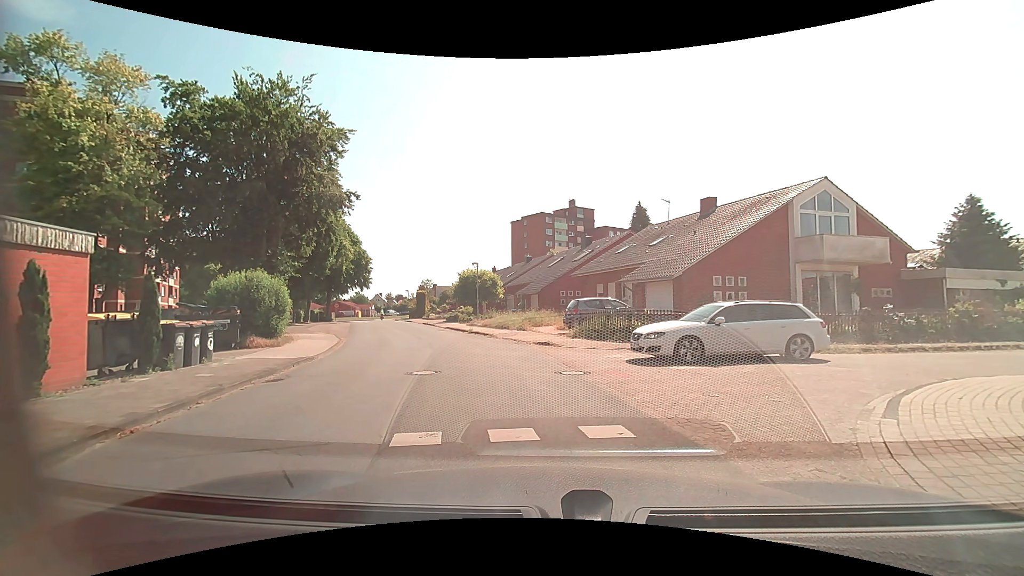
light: Day
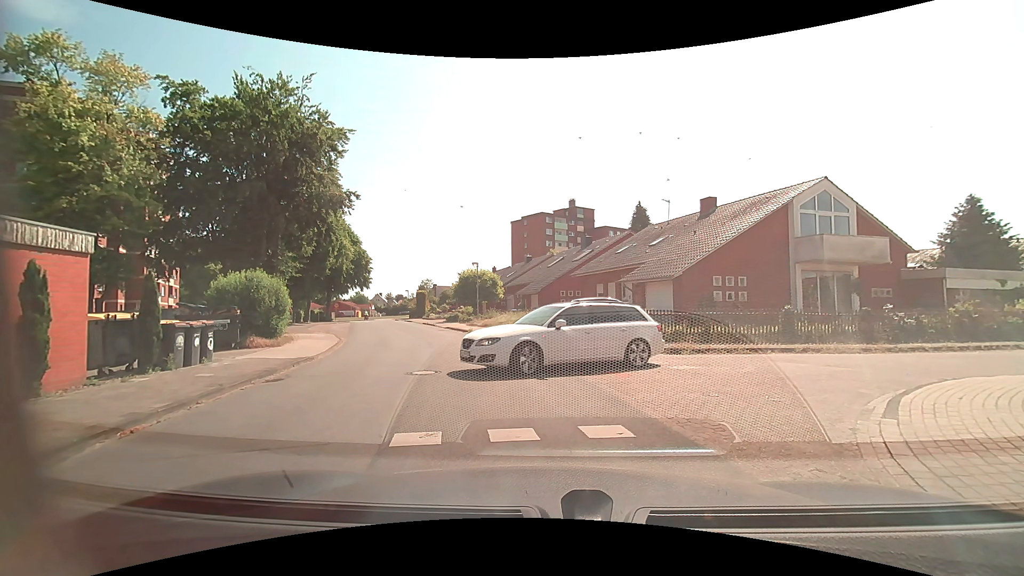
(0.0, 0.0) m; 0°
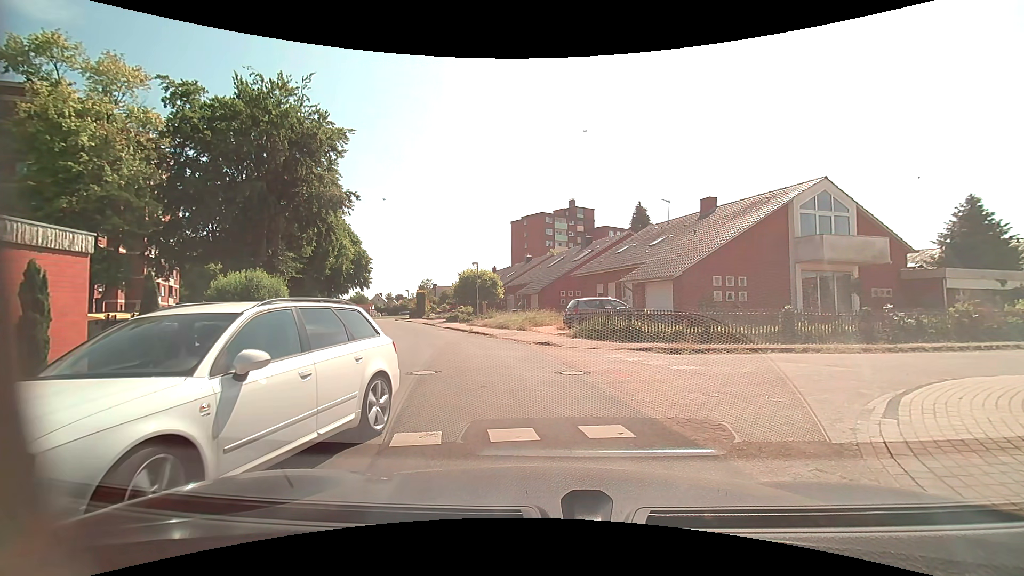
(0.0, 0.0) m; 0°
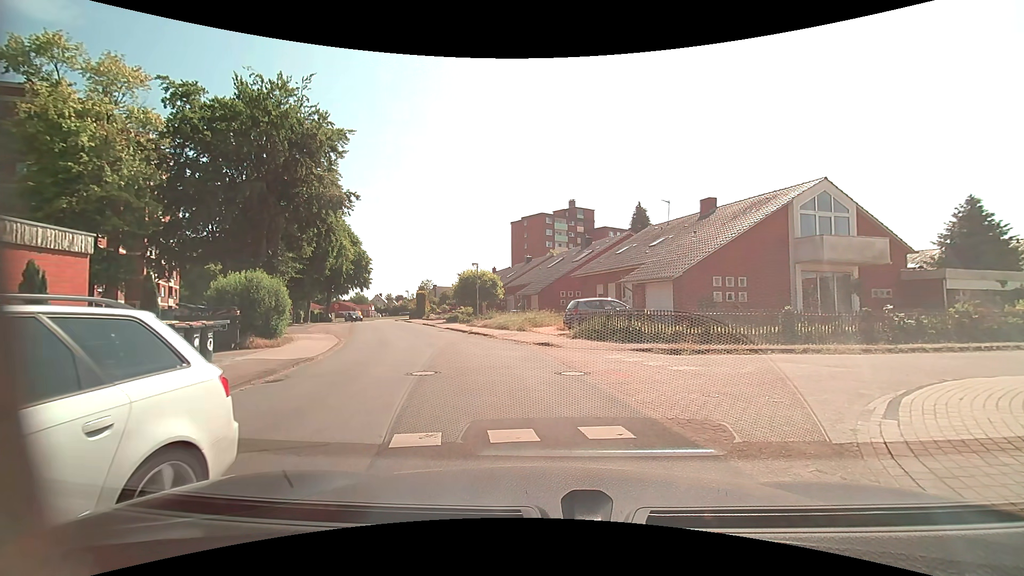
(0.0, 0.0) m; 0°
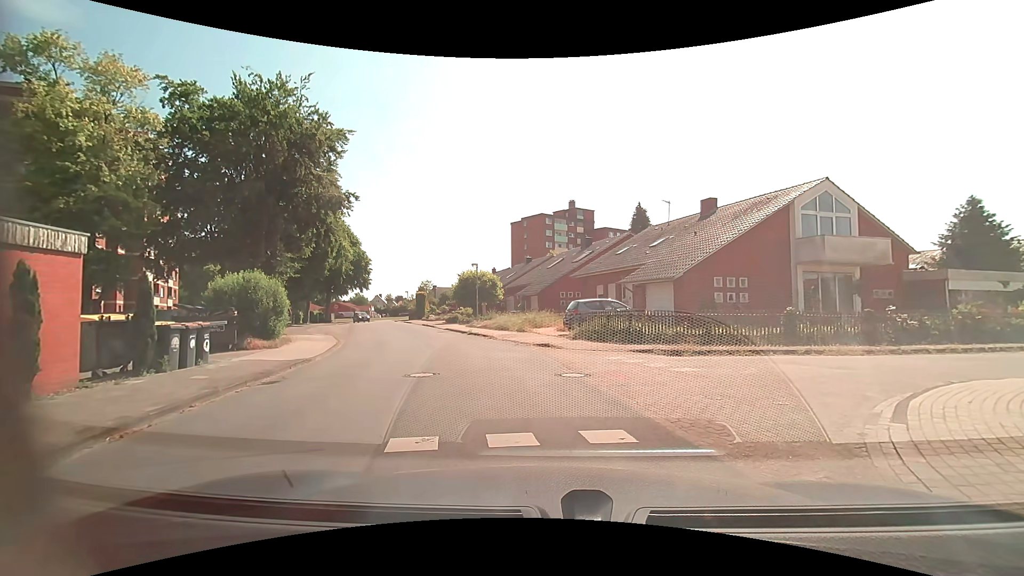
(0.0, +0.1) m; 0°
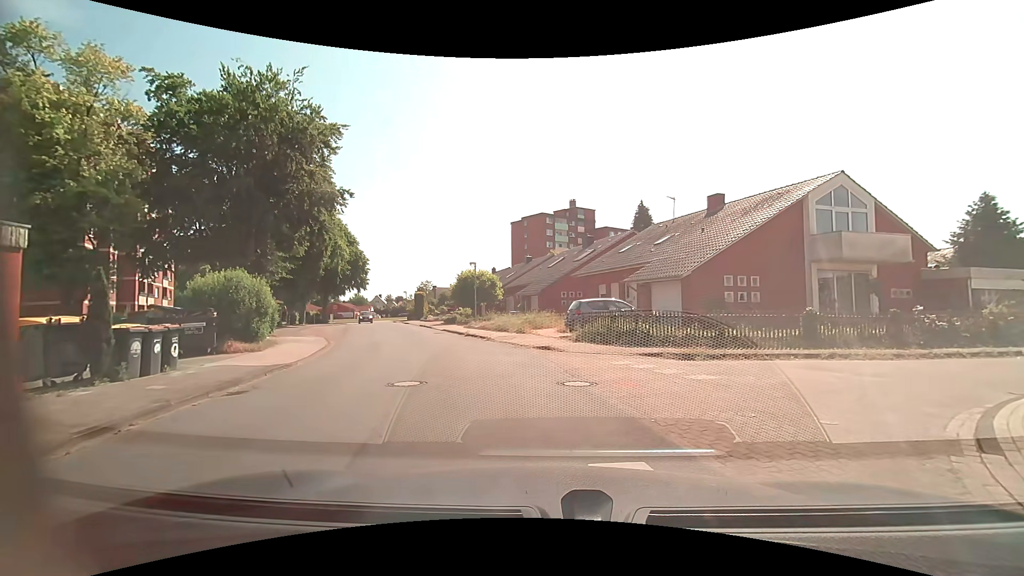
(0.0, +1.2) m; 0°
